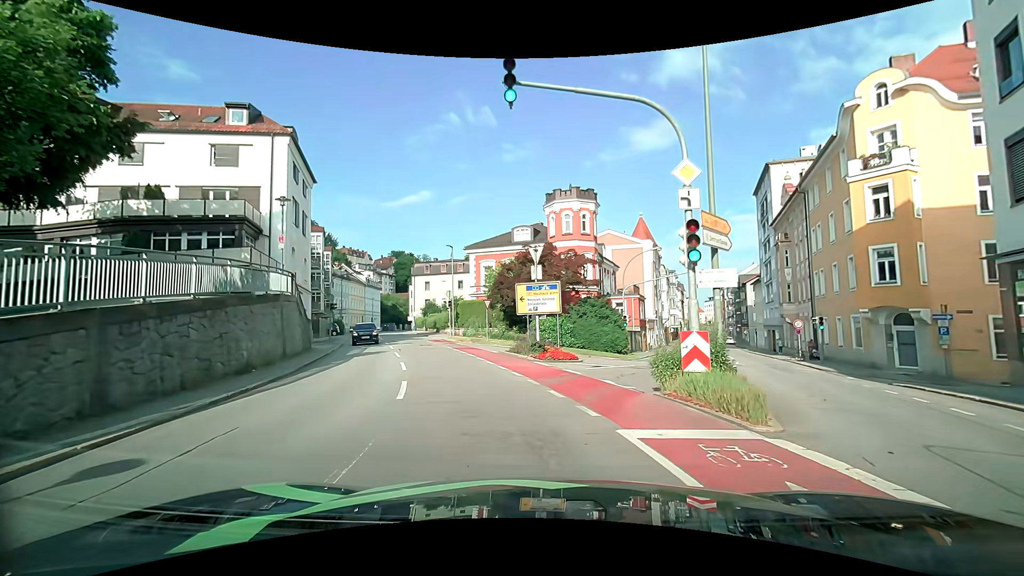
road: tertiary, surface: asphalt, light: Day
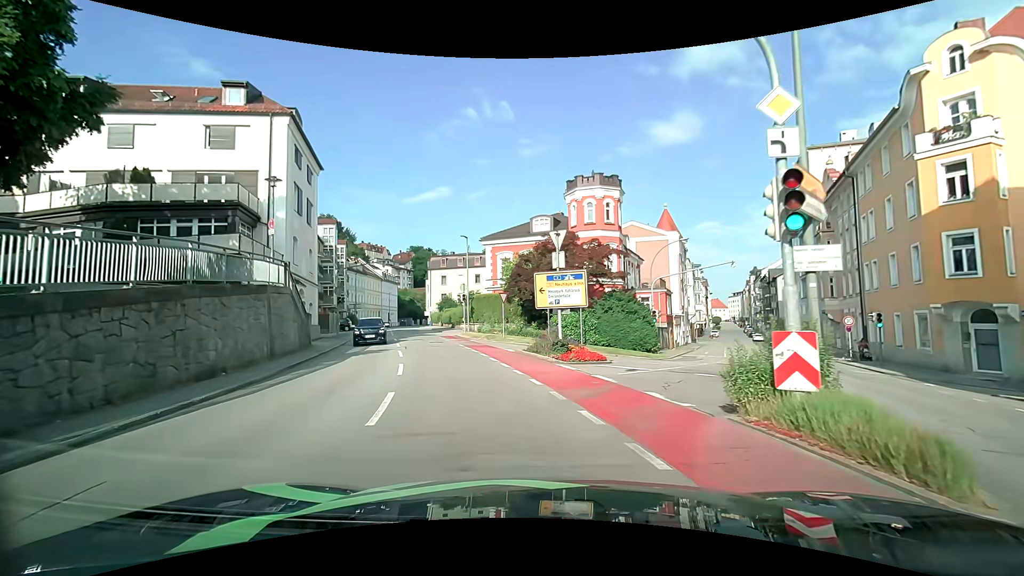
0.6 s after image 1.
(-0.1, +2.9) m; -5°
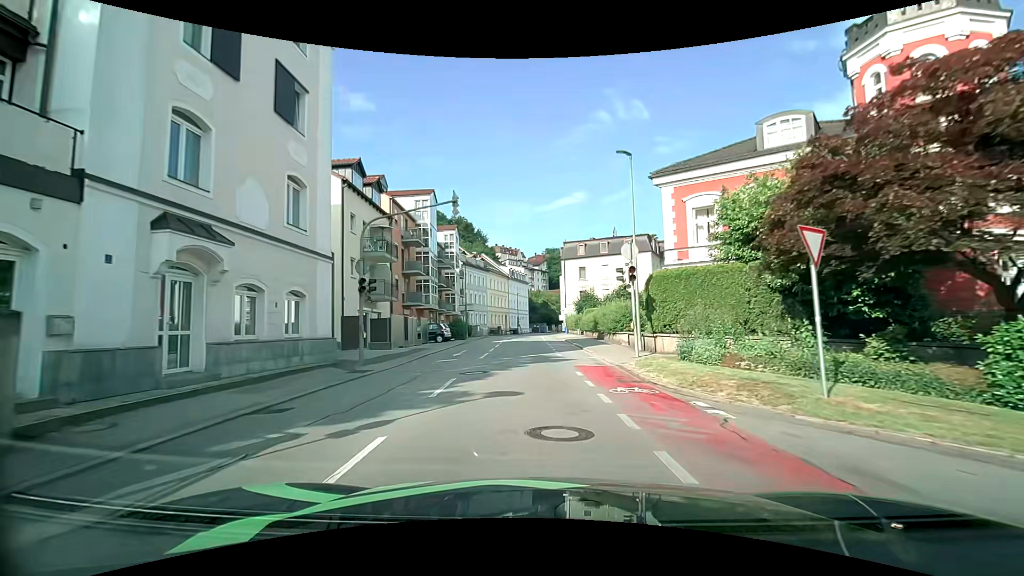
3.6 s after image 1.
(-3.2, +22.3) m; -15°
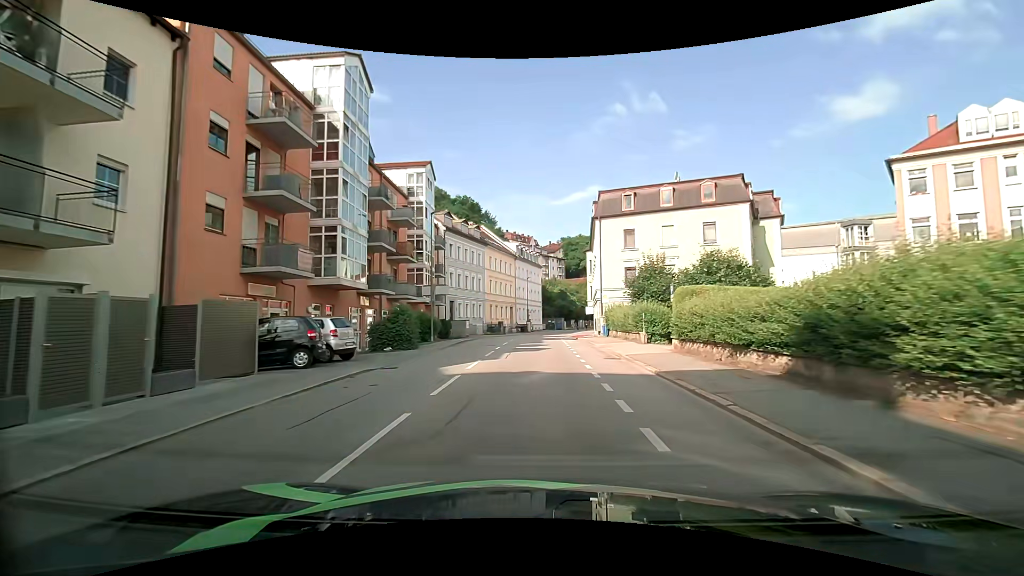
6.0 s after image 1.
(-0.5, +25.0) m; -1°
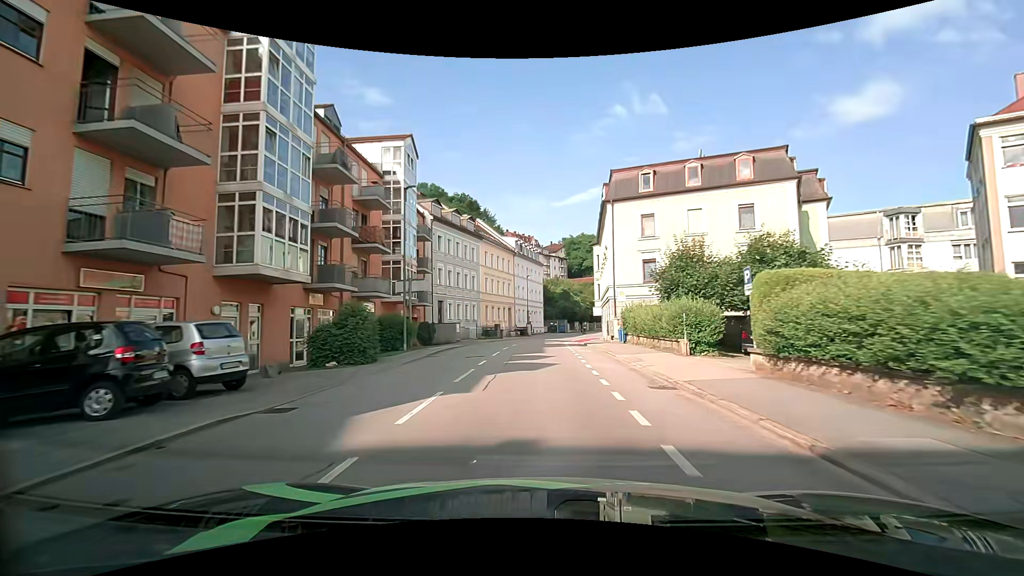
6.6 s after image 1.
(0.0, +6.7) m; 0°
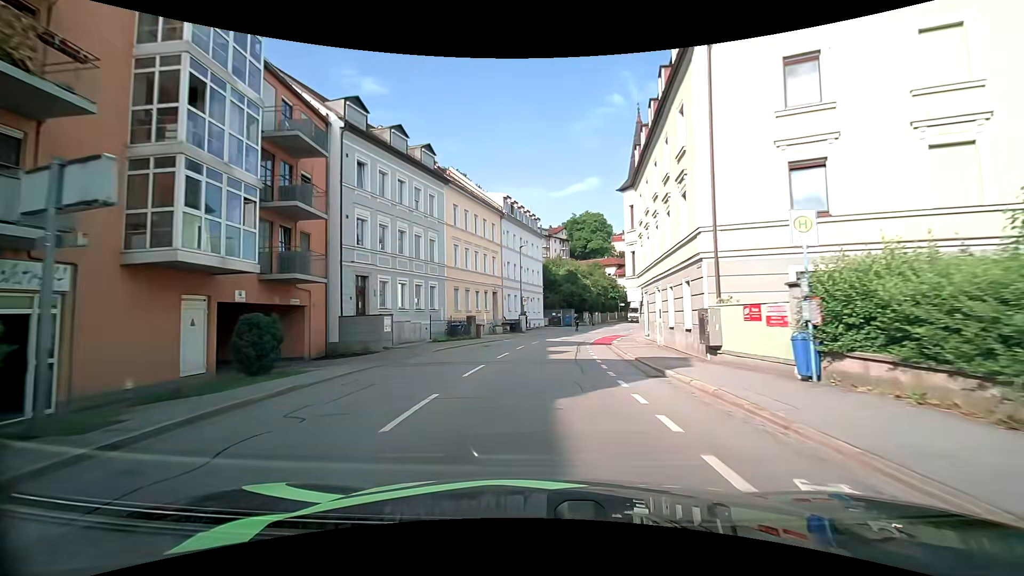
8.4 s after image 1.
(-0.2, +20.4) m; 0°
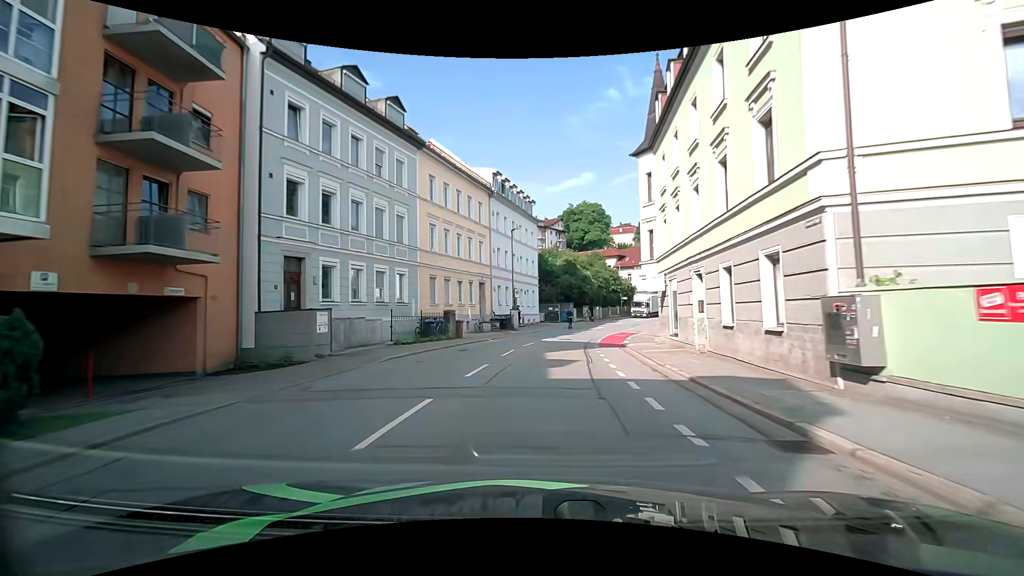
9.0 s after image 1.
(0.0, +6.7) m; 0°
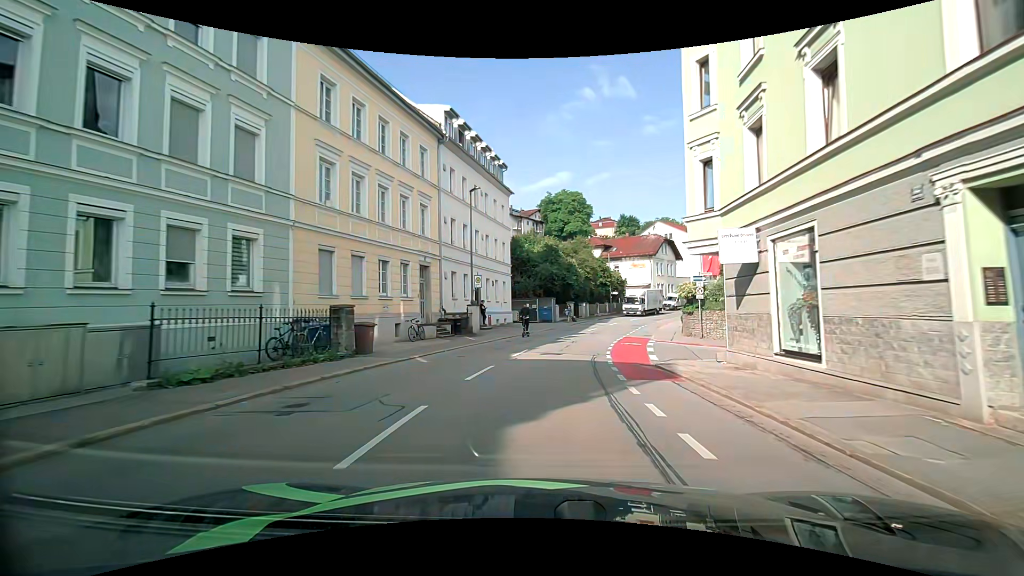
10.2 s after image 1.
(+0.2, +12.4) m; +3°
(0, +10) (+1, +20) (+3, +30) (+6, +39) (+9, +49) (+13, +58) (+18, +67) (+24, +75) (+30, +83) (+37, +90) m
